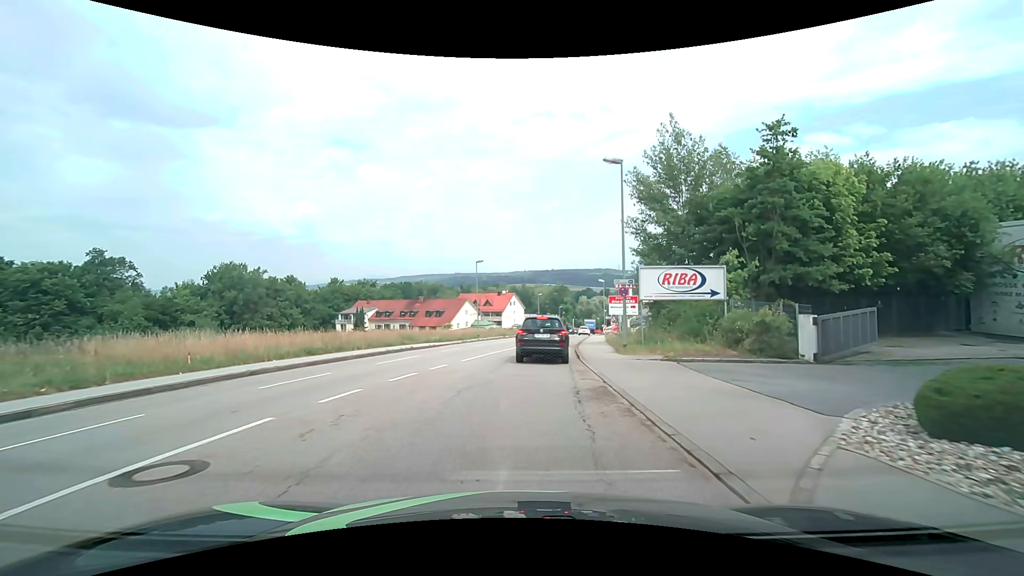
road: tertiary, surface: asphalt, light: Day
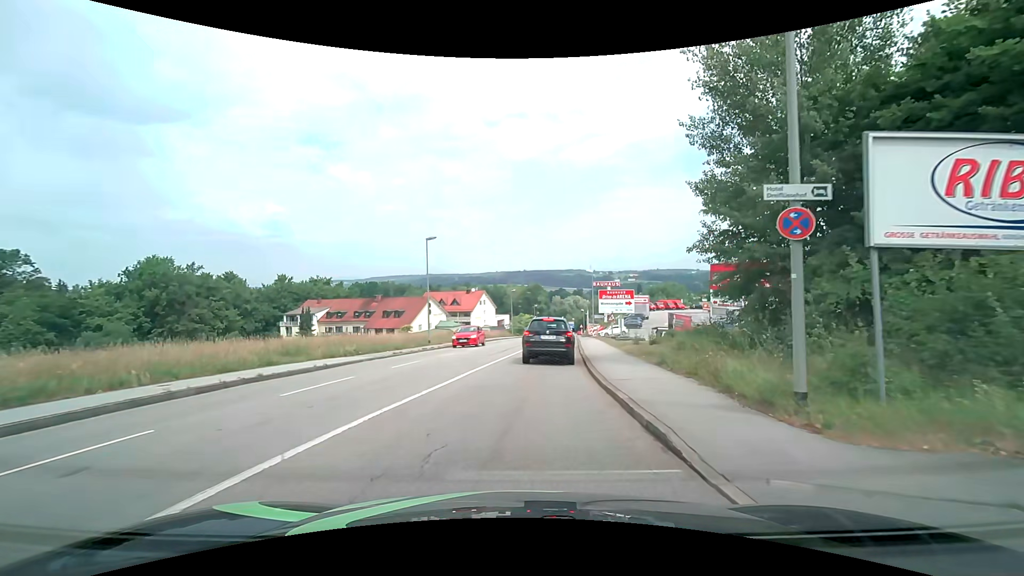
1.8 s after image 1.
(+0.4, +14.2) m; +4°
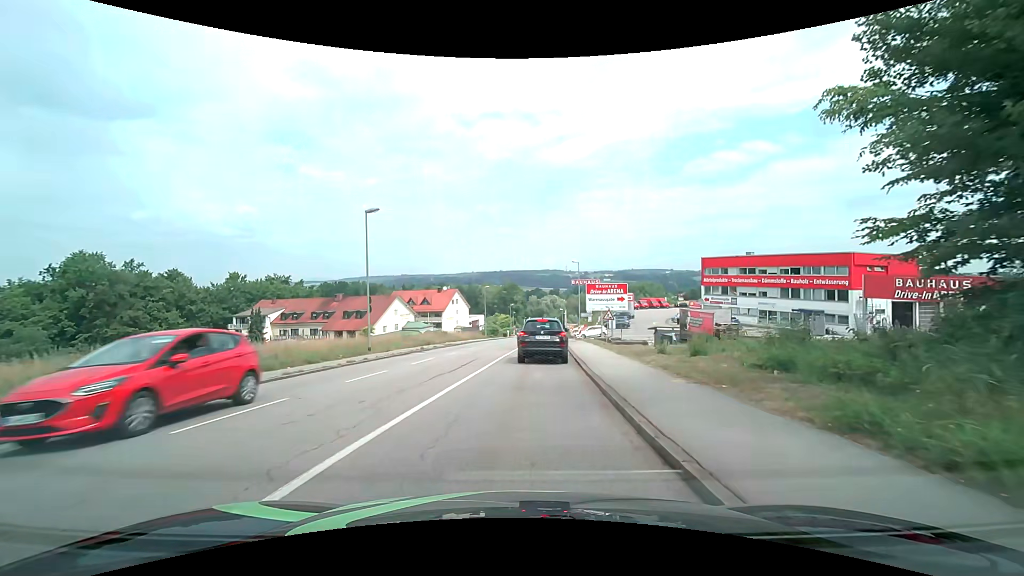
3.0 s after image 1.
(+0.2, +9.1) m; +2°
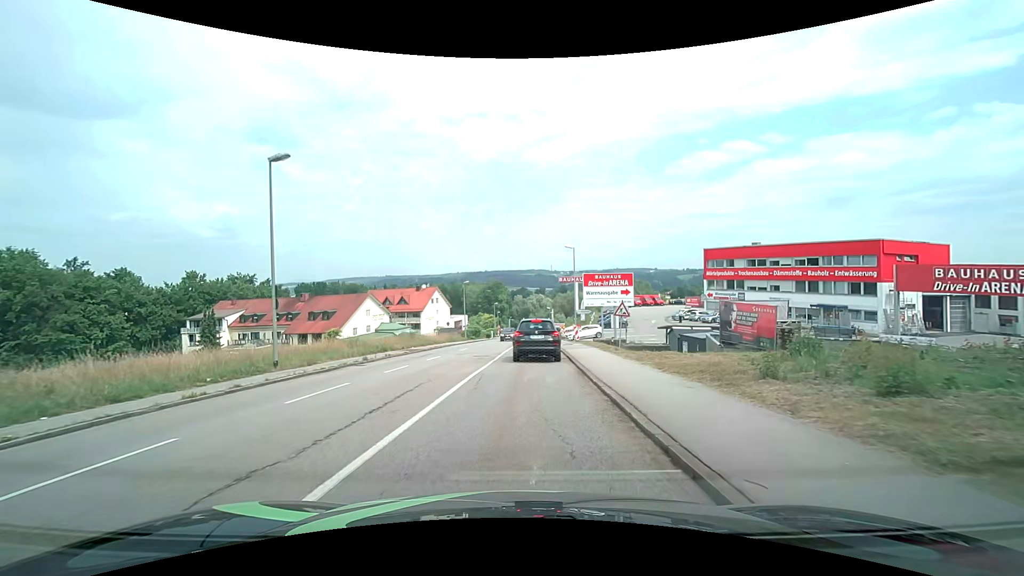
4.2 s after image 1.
(+0.3, +8.9) m; +2°
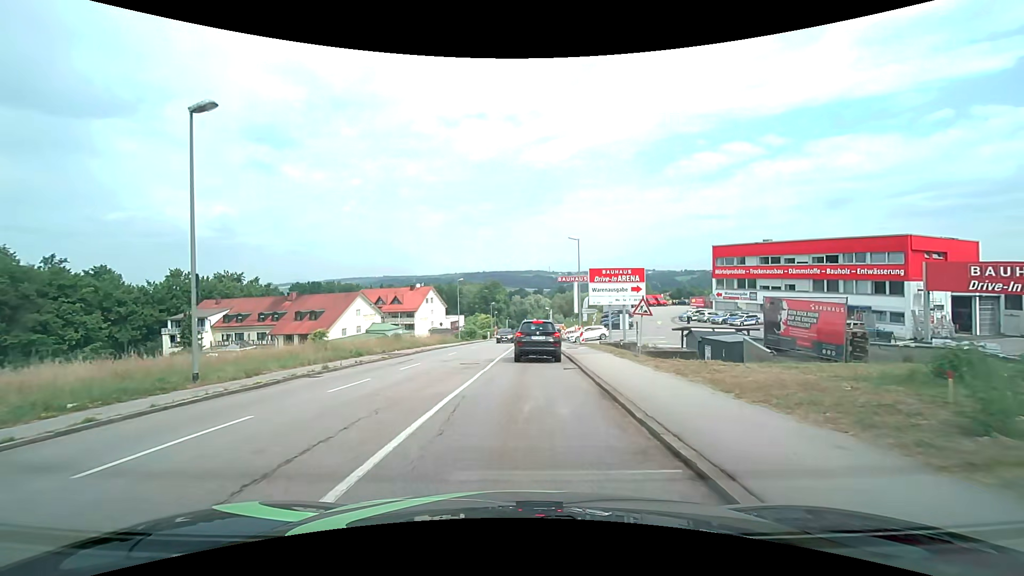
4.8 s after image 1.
(0.0, +4.5) m; 0°
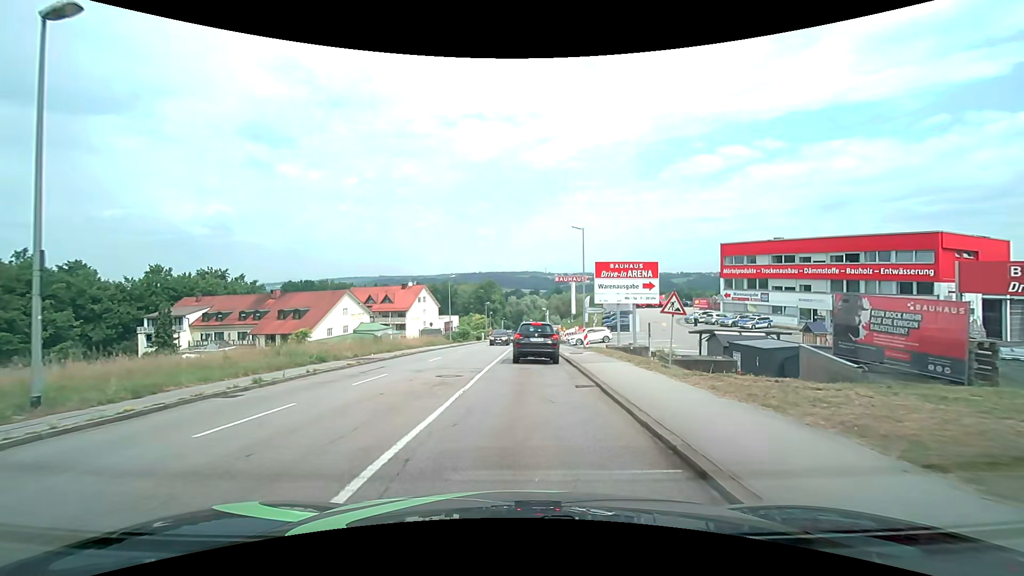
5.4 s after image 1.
(0.0, +4.5) m; 0°
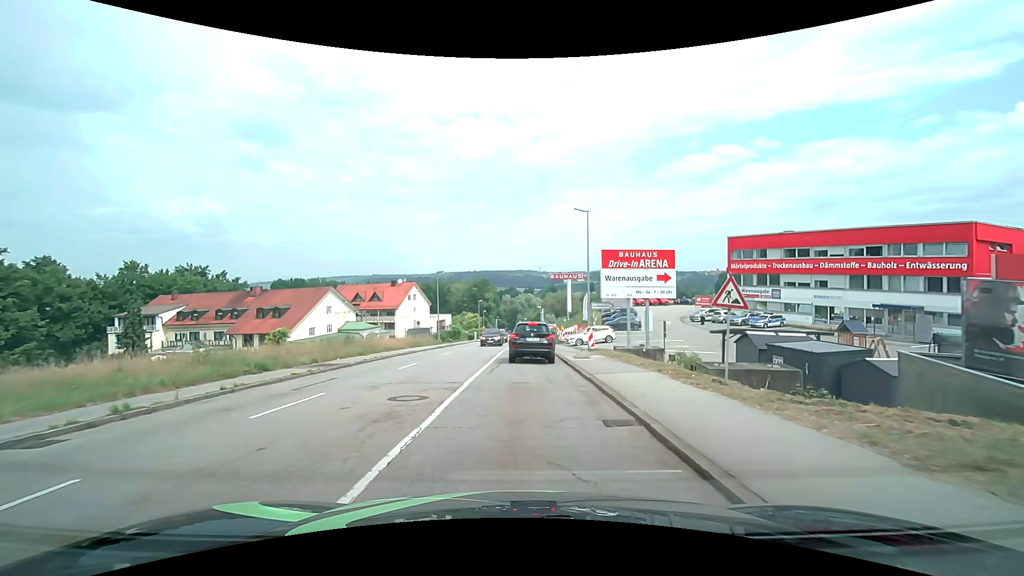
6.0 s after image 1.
(+0.1, +4.6) m; +1°
